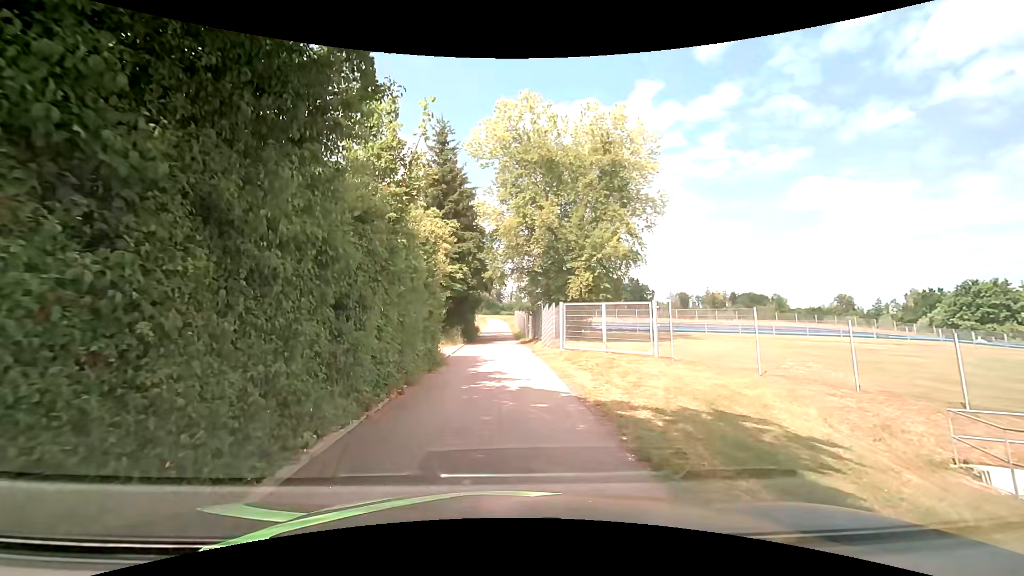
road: service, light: Day
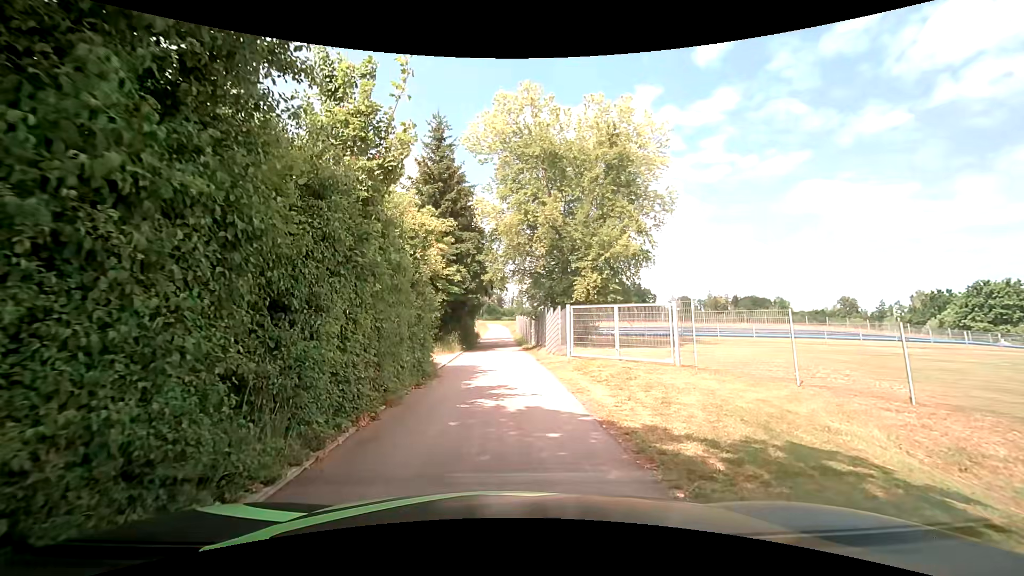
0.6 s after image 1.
(0.0, +1.9) m; 0°
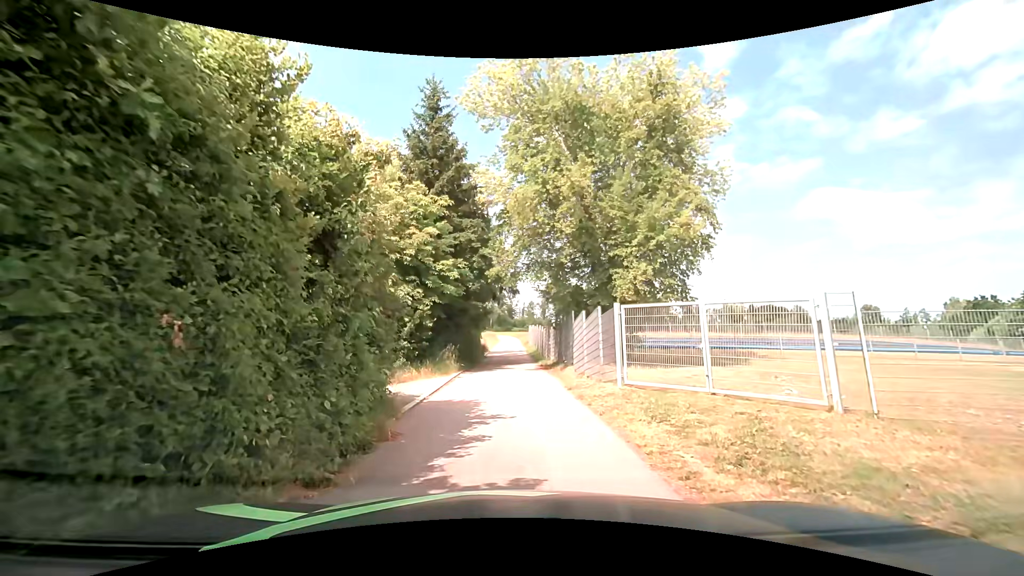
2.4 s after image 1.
(-0.2, +6.5) m; -4°
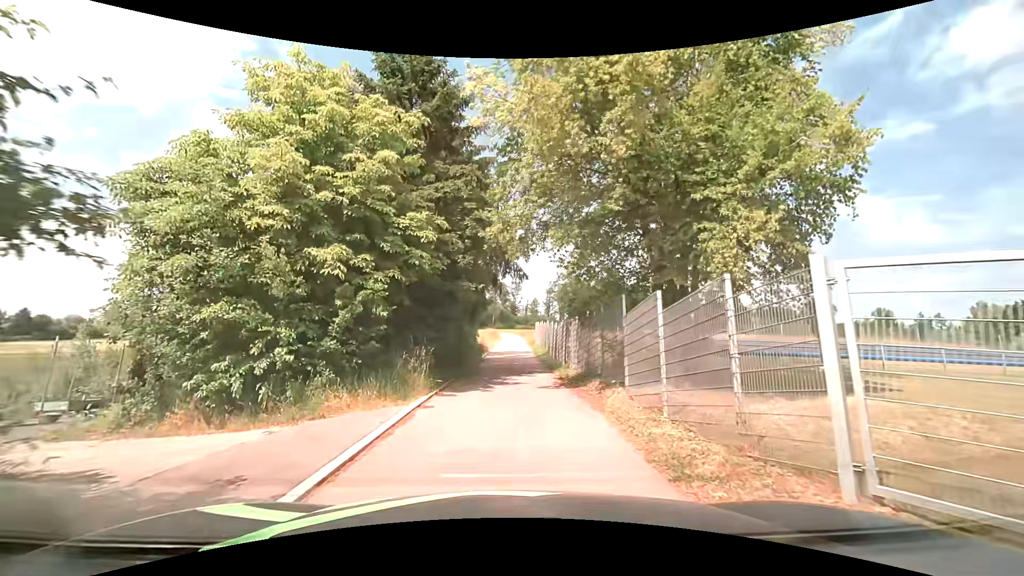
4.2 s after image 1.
(+0.1, +7.5) m; +1°
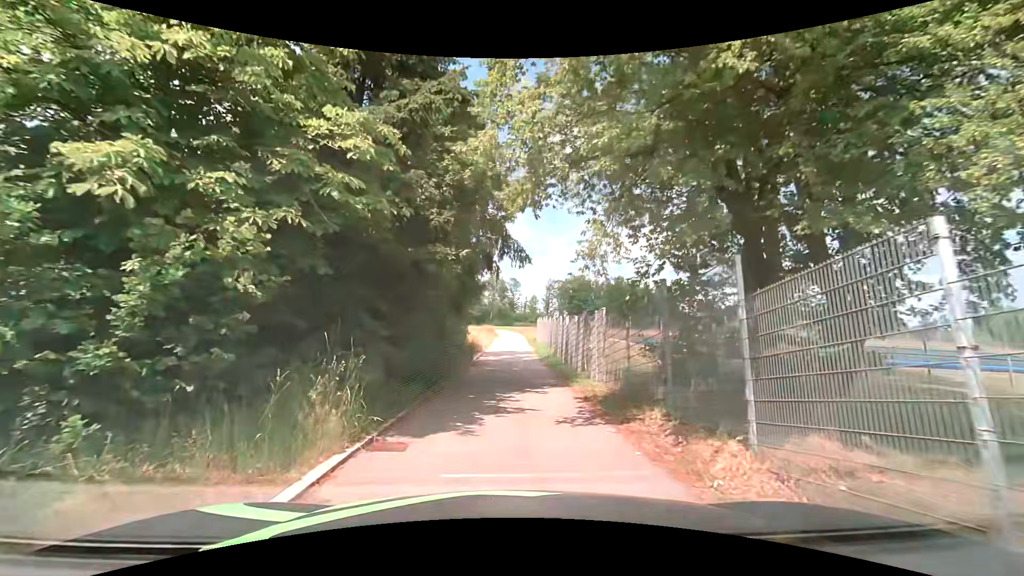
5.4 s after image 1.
(0.0, +5.5) m; 0°
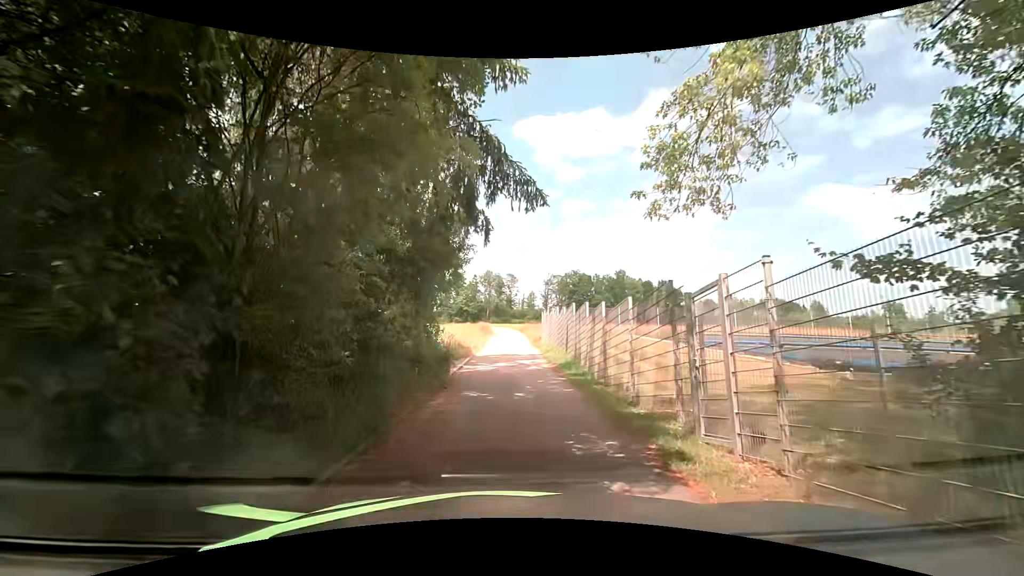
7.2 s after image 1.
(+0.1, +8.4) m; +1°
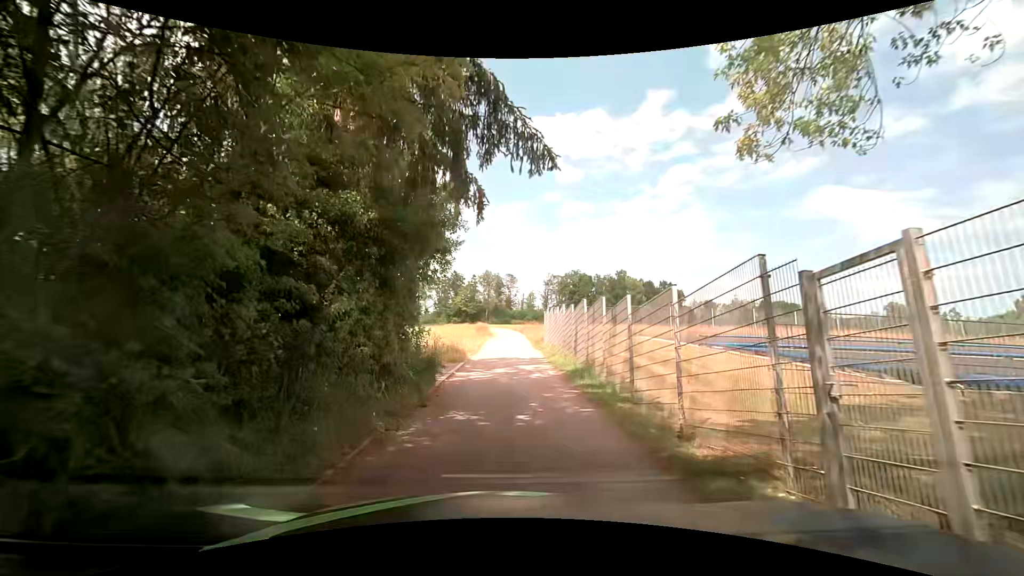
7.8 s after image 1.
(0.0, +2.7) m; -1°
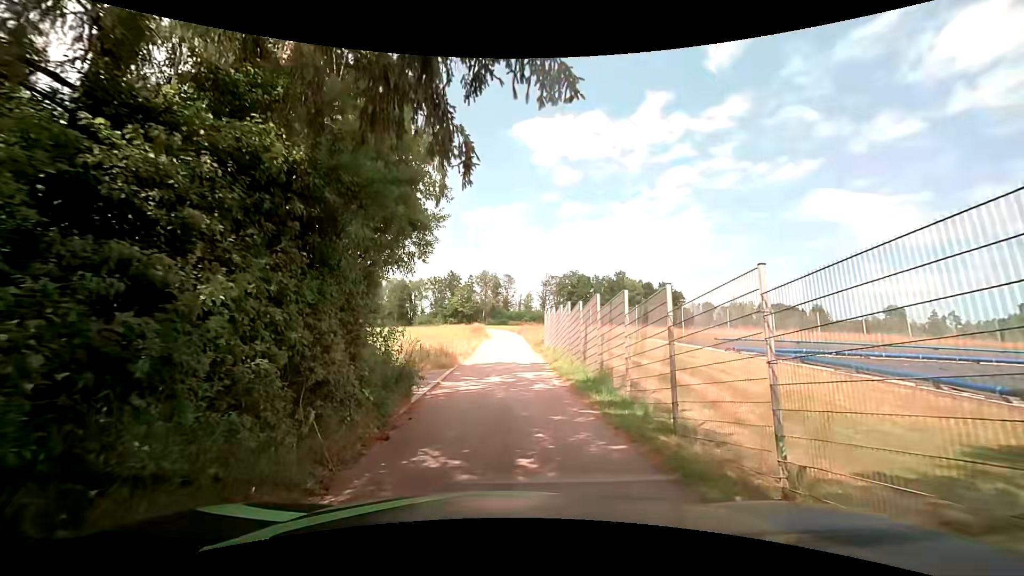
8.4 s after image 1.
(0.0, +2.6) m; -1°
